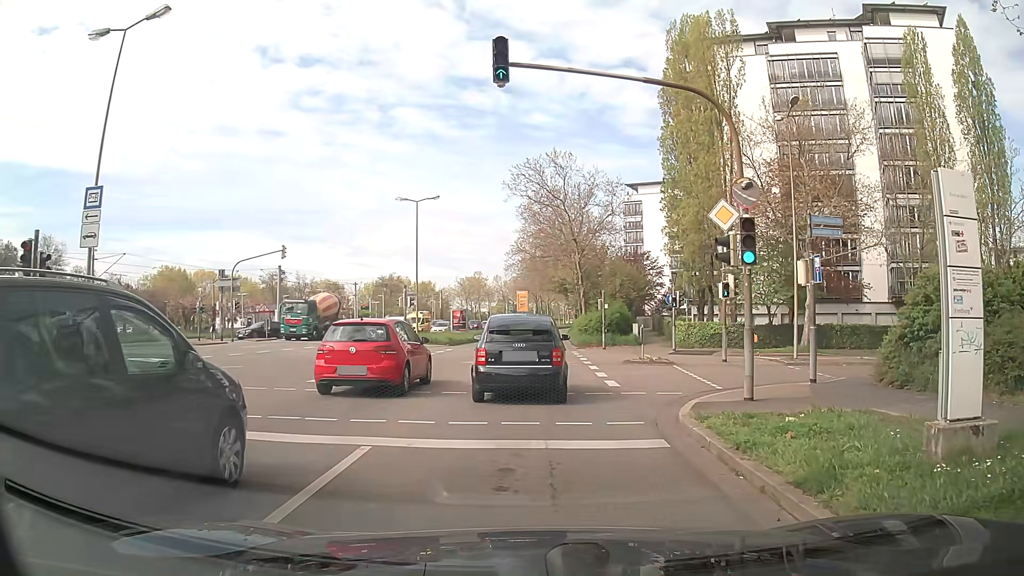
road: secondary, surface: asphalt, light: Day
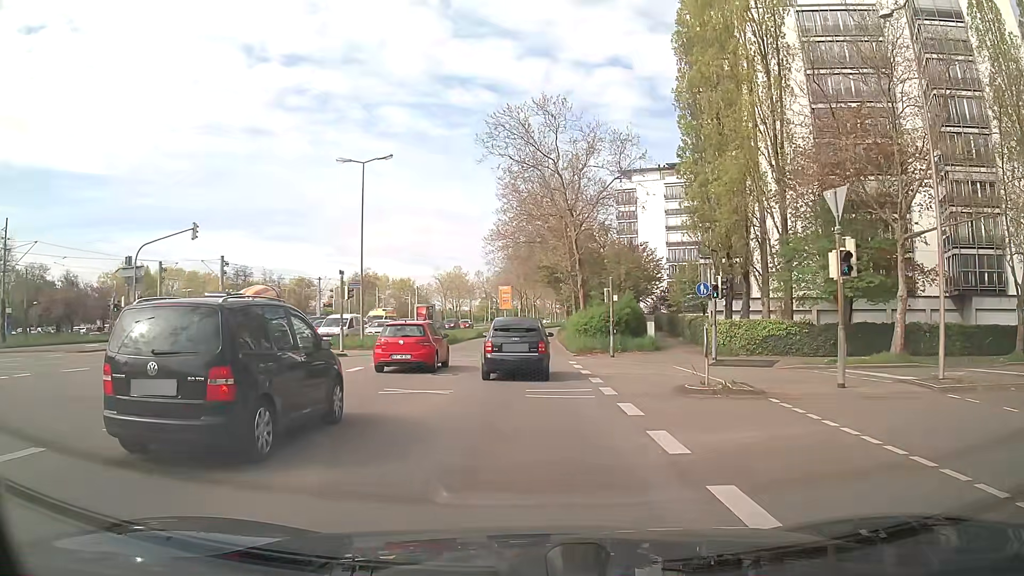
(-0.1, +11.4) m; 0°
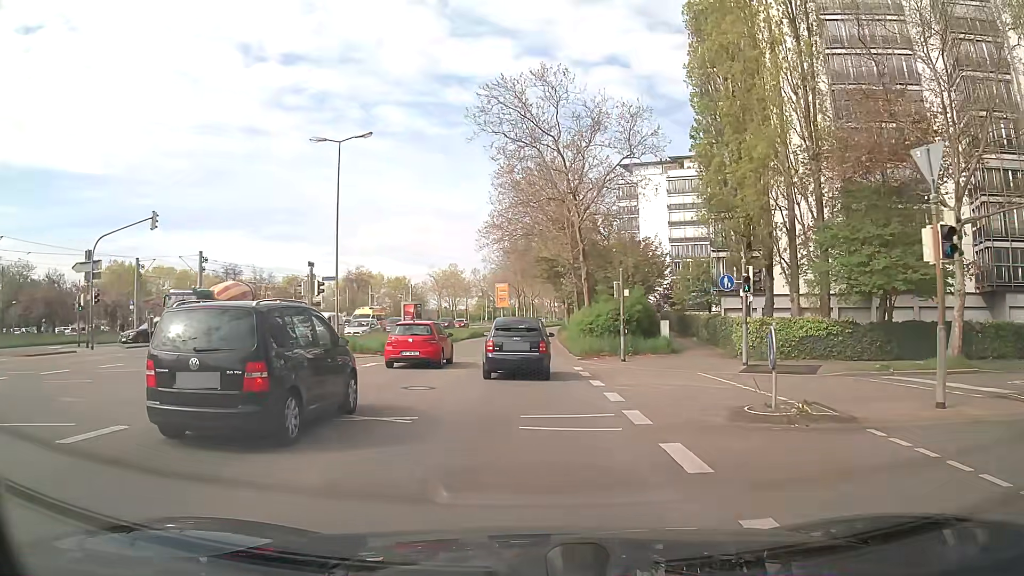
(0.0, +4.1) m; 0°
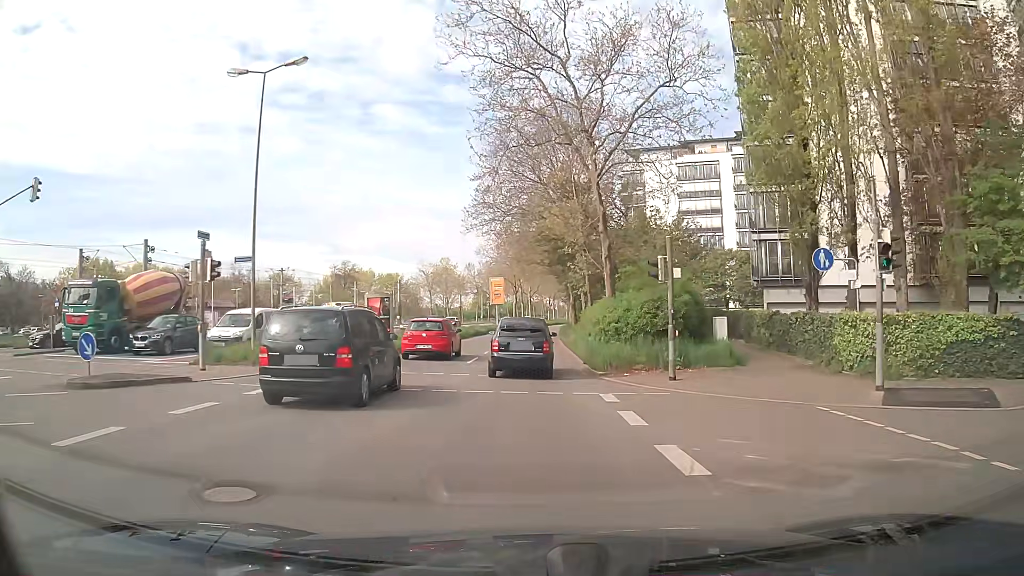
(0.0, +9.2) m; 0°
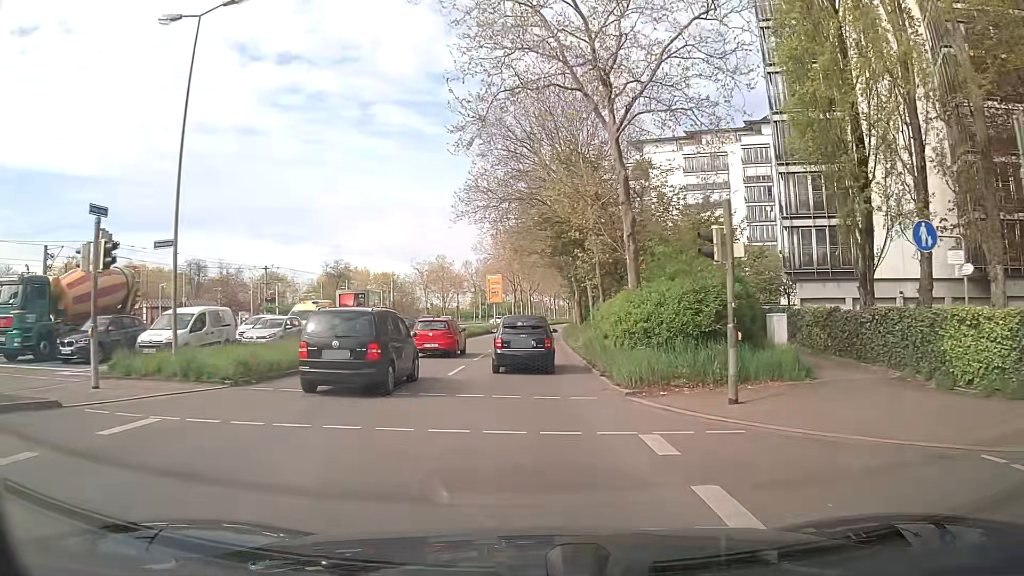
(0.0, +5.0) m; 0°
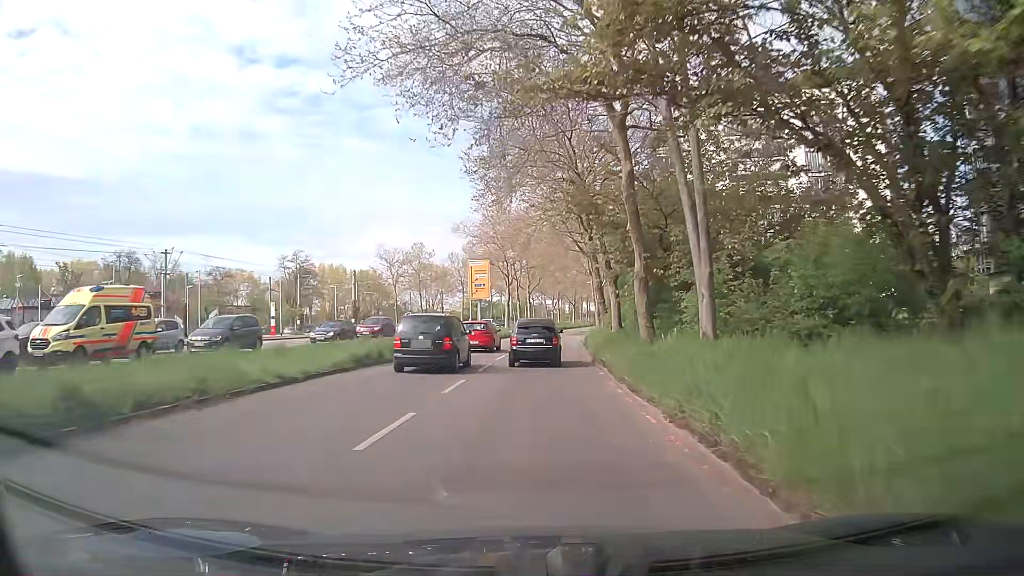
(-0.3, +22.4) m; -1°
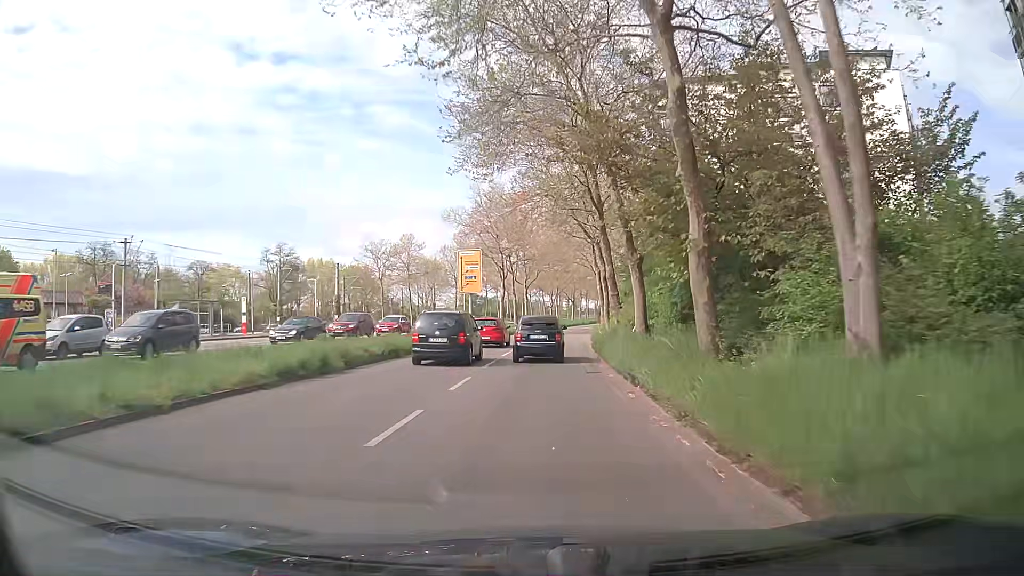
(0.0, +6.0) m; +1°
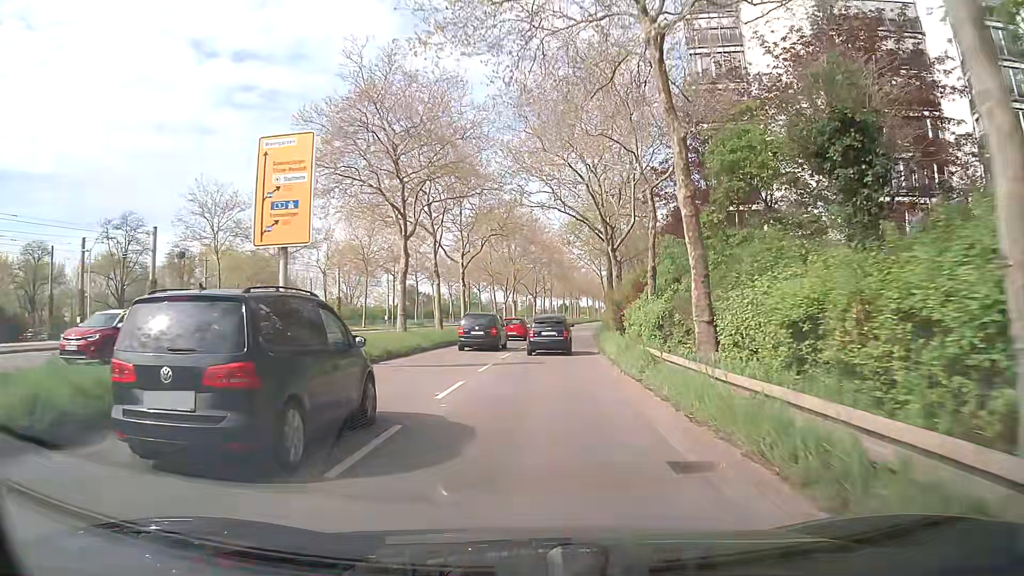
(+0.8, +31.6) m; +4°
(0, +10) (0, +20) (+1, +30) (+1, +40) (+2, +50) (+3, +60) (+4, +70) (+6, +80) (+7, +90) (+9, +100) m
